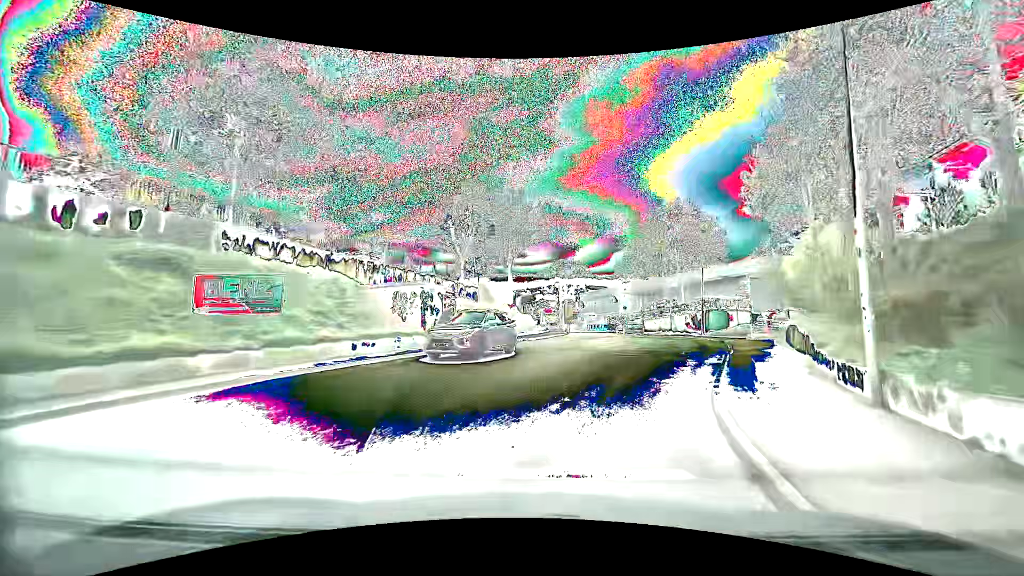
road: unclassified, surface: asphalt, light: Day
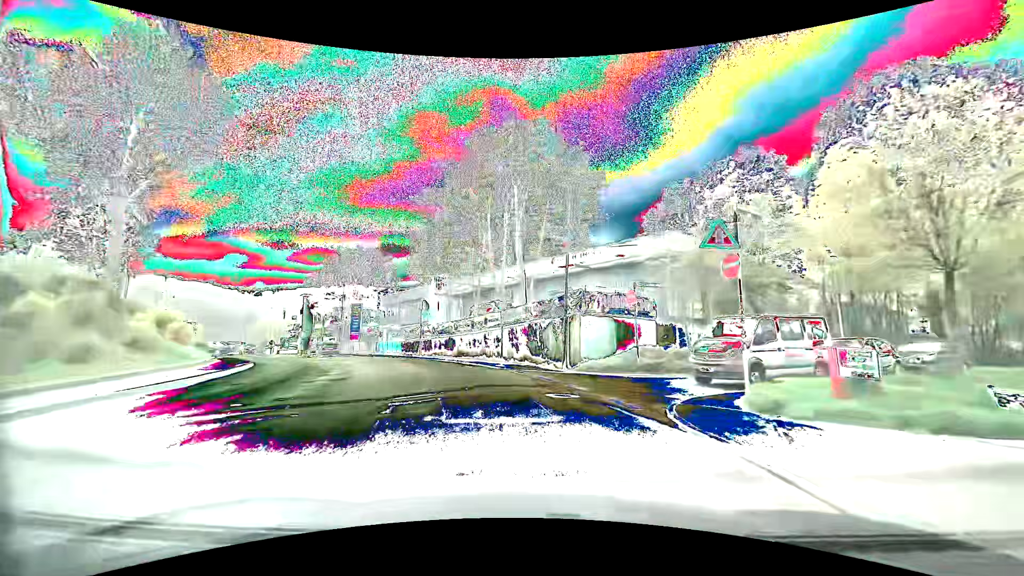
(+7.4, +25.2) m; +21°
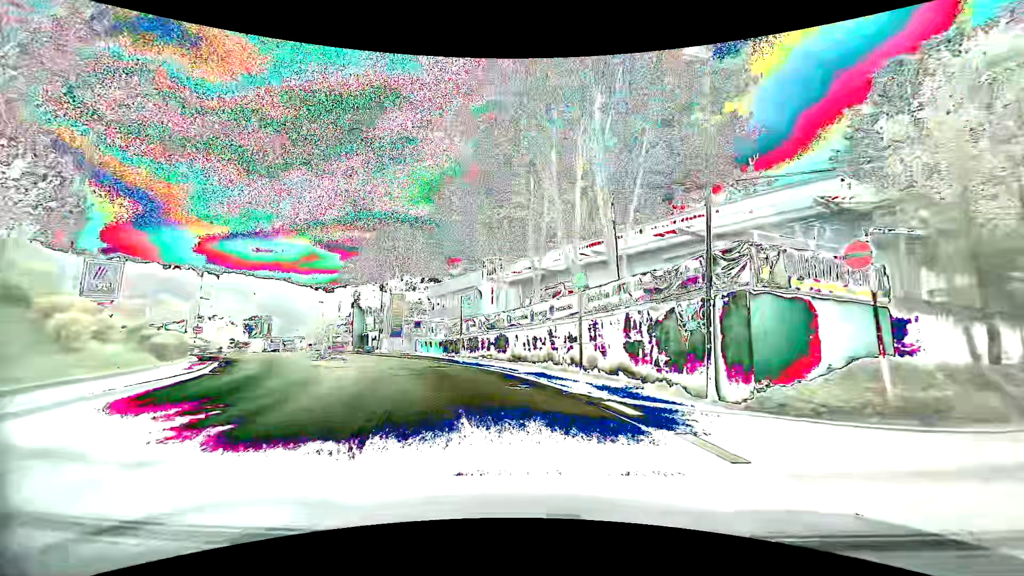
(-0.7, +9.9) m; -7°
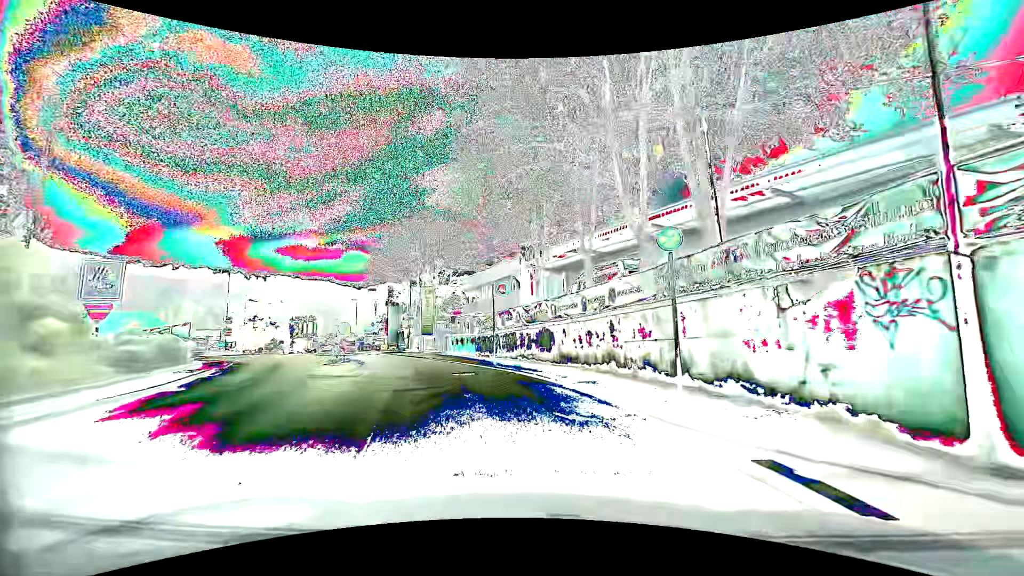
(-0.2, +4.9) m; -5°
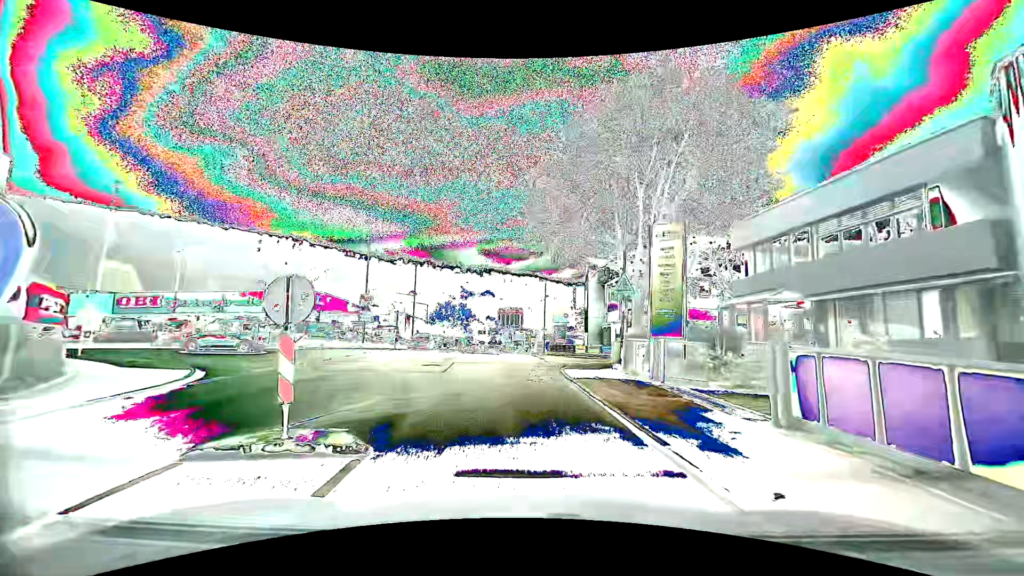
(-5.5, +23.4) m; -25°
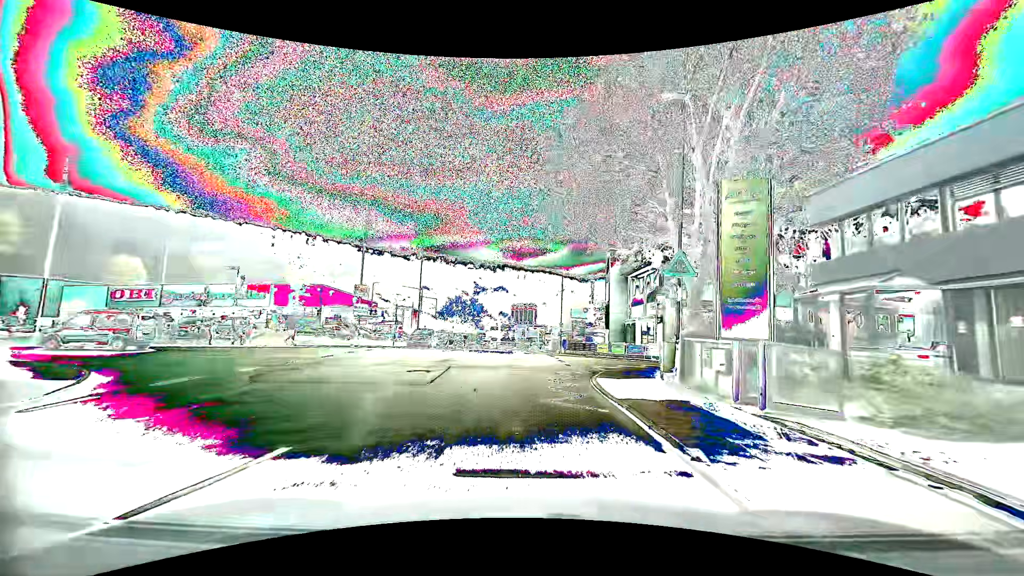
(0.0, +4.9) m; -1°
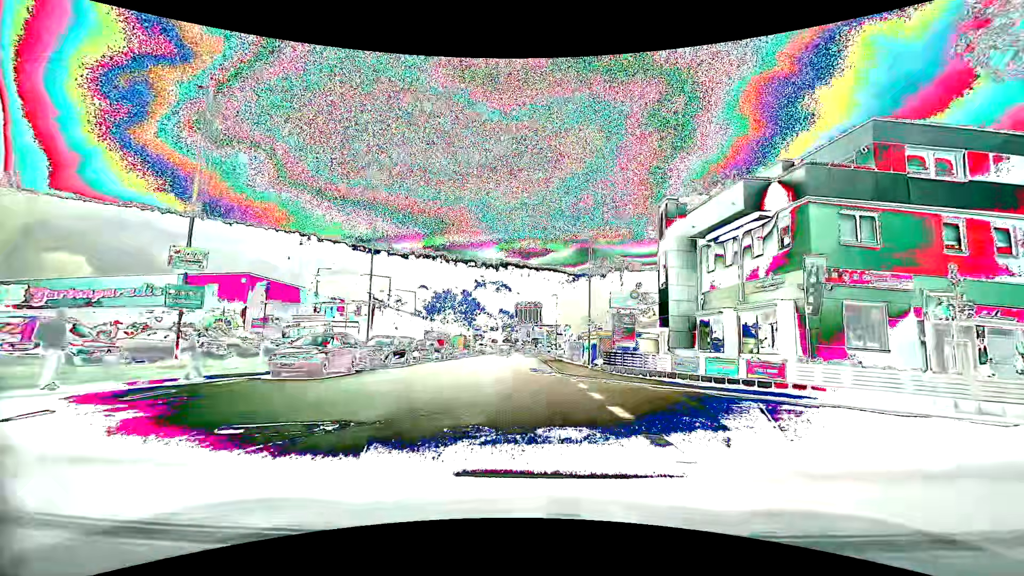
(0.0, +19.2) m; 0°
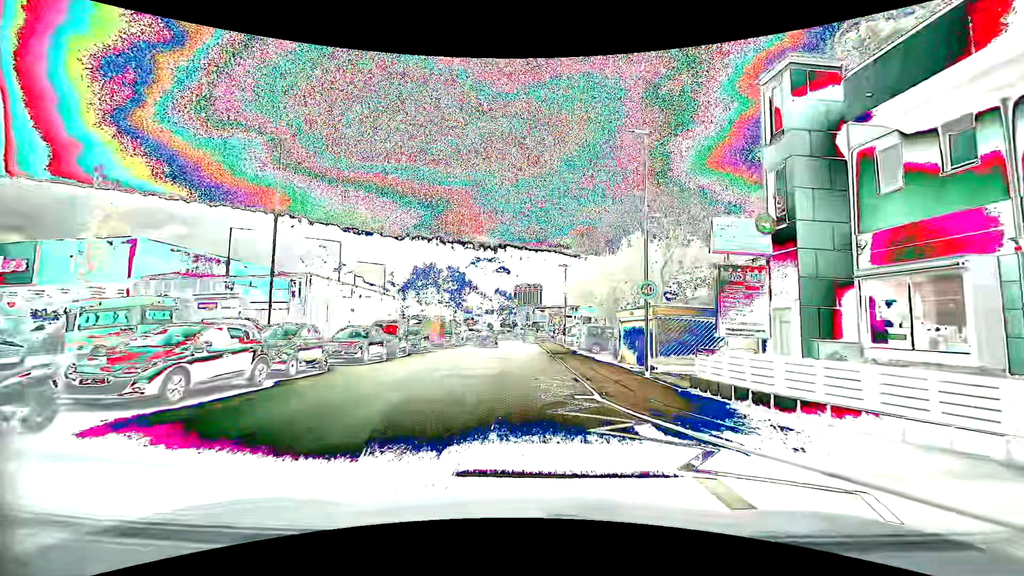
(-0.1, +14.3) m; -1°
